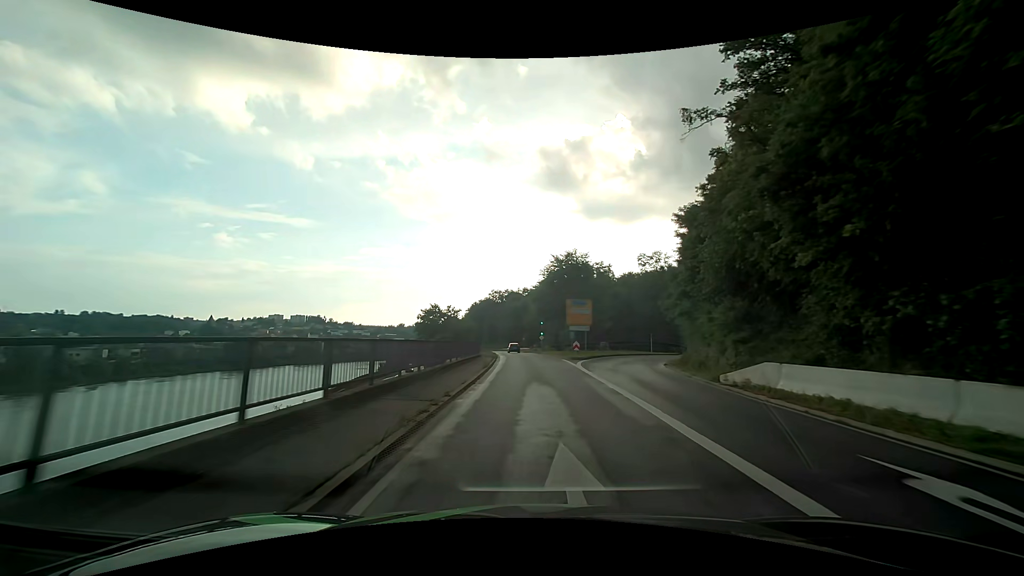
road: primary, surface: asphalt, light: Day
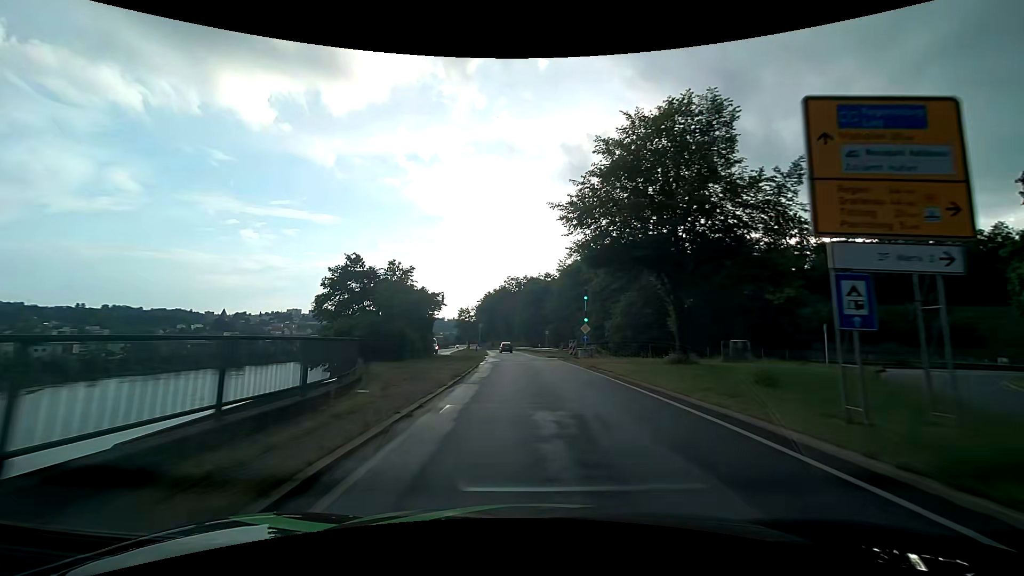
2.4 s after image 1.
(-0.6, +40.5) m; -2°
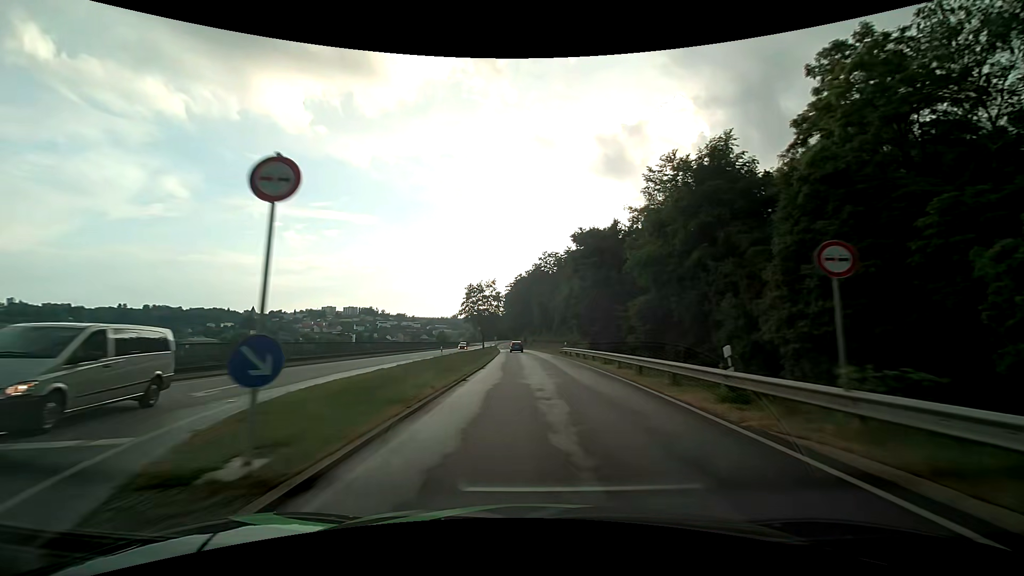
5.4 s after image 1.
(-2.2, +50.9) m; -4°
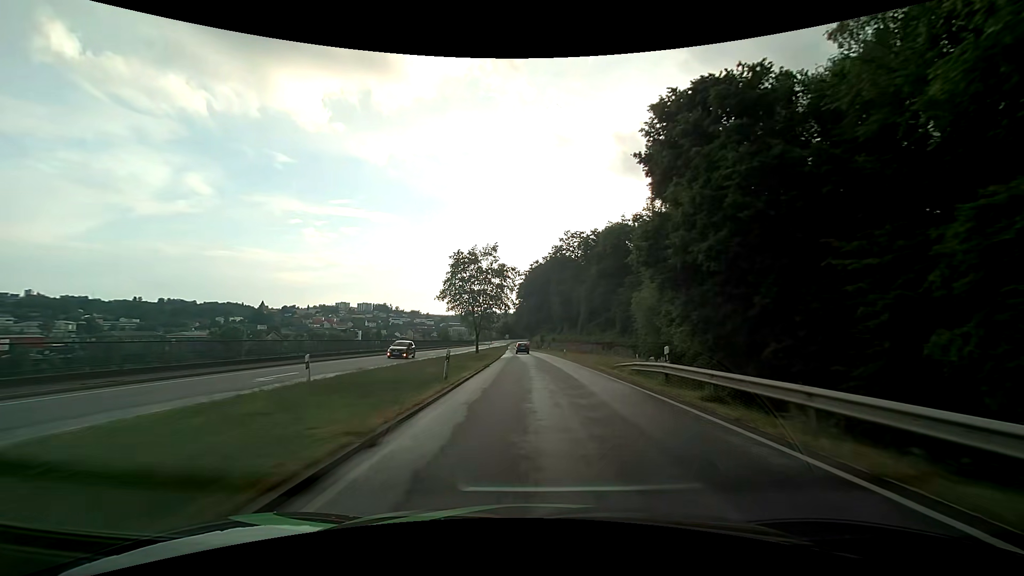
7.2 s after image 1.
(-0.5, +30.8) m; -2°
(0, +10) (0, +20) (0, +30) (-1, +40) (-1, +50) (-2, +60) (-2, +70) (-2, +80) (-3, +90) (-3, +100) m
